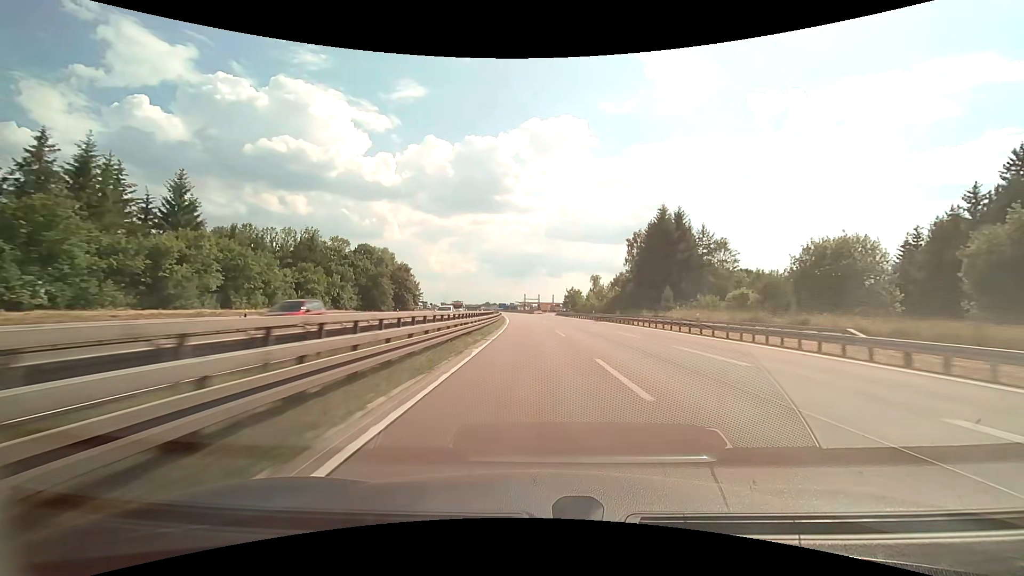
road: motorway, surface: asphalt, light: Day
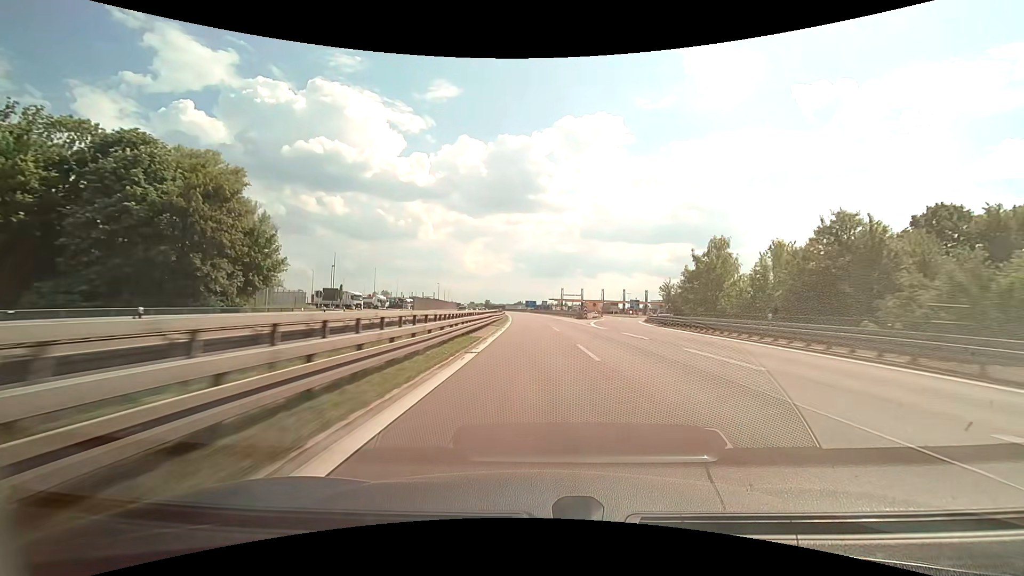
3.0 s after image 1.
(-3.3, +84.3) m; -4°
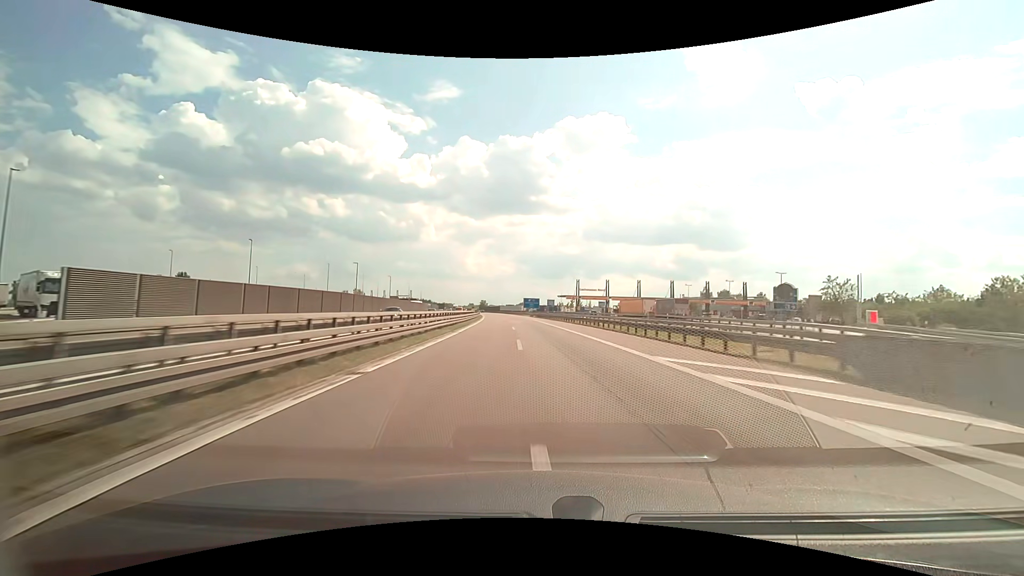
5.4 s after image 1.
(-0.2, +68.4) m; 0°
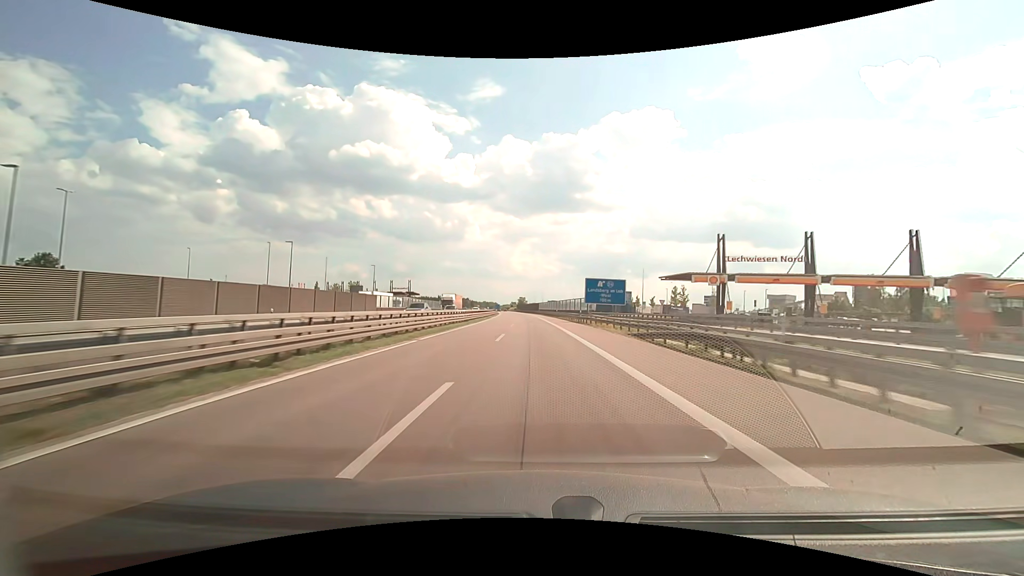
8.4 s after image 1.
(-4.1, +86.0) m; -5°
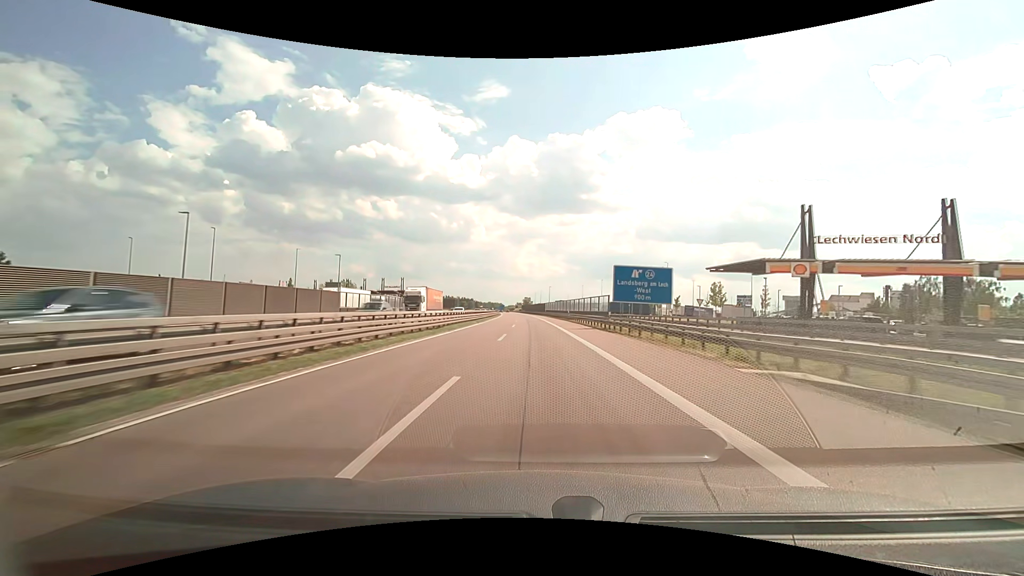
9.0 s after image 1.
(-0.1, +17.3) m; -1°
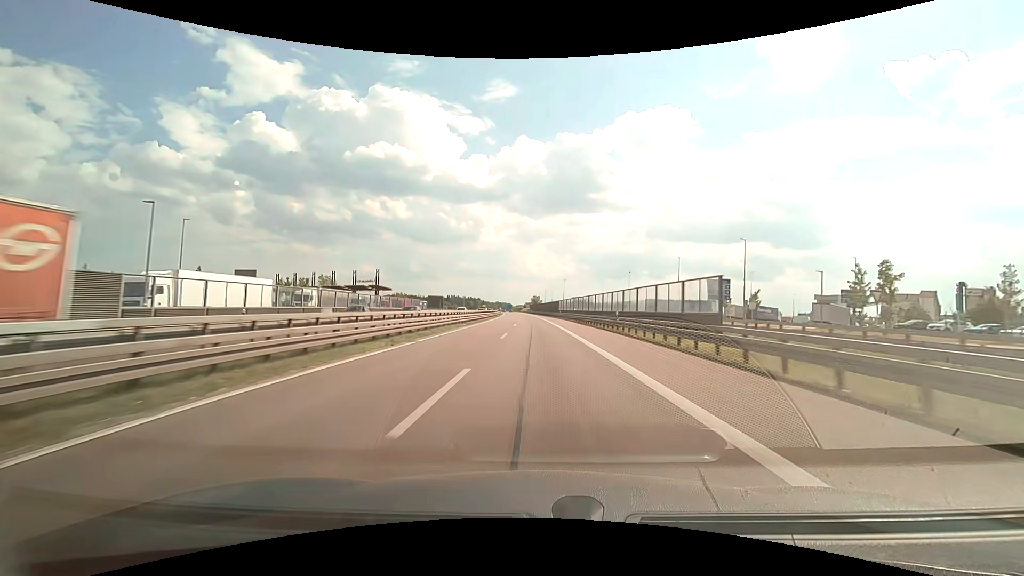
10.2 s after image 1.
(-0.3, +34.7) m; -1°
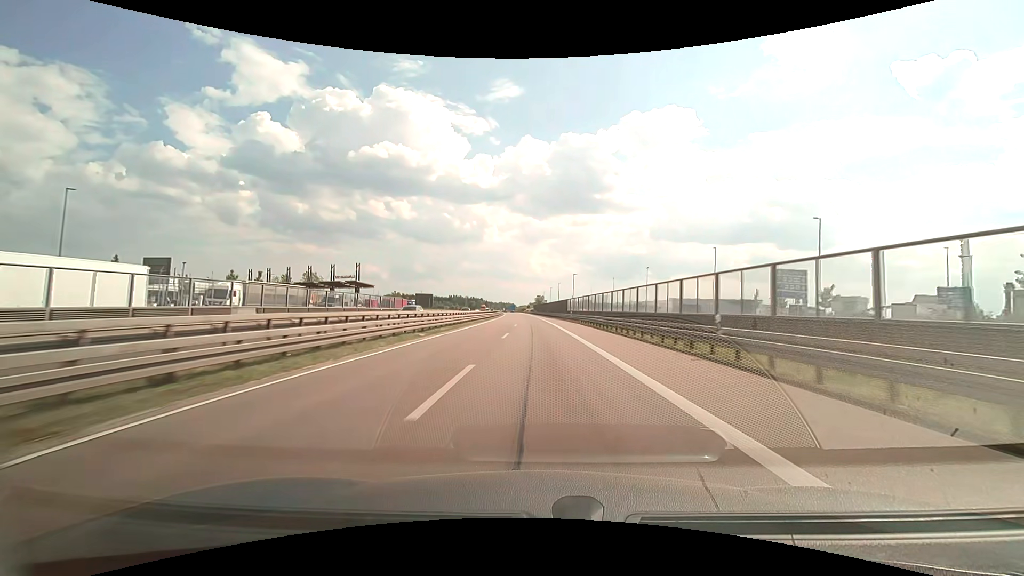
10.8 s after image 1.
(-0.1, +17.3) m; -1°
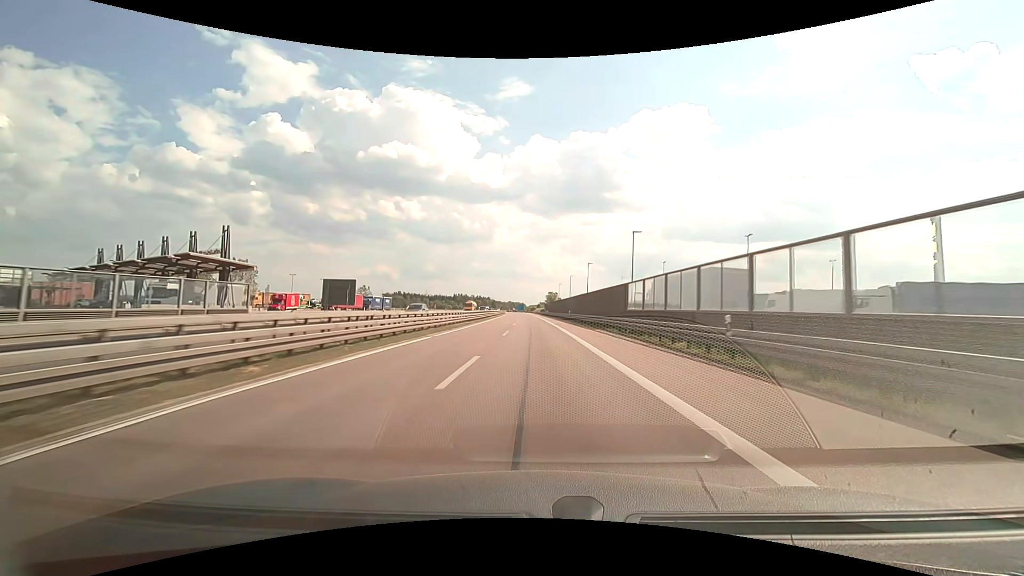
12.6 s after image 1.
(-0.5, +51.8) m; -1°
(0, +10) (0, +20) (0, +30) (0, +40) (-1, +50) (-1, +60) (-1, +70) (-1, +80) (-2, +90) (-2, +100) m
